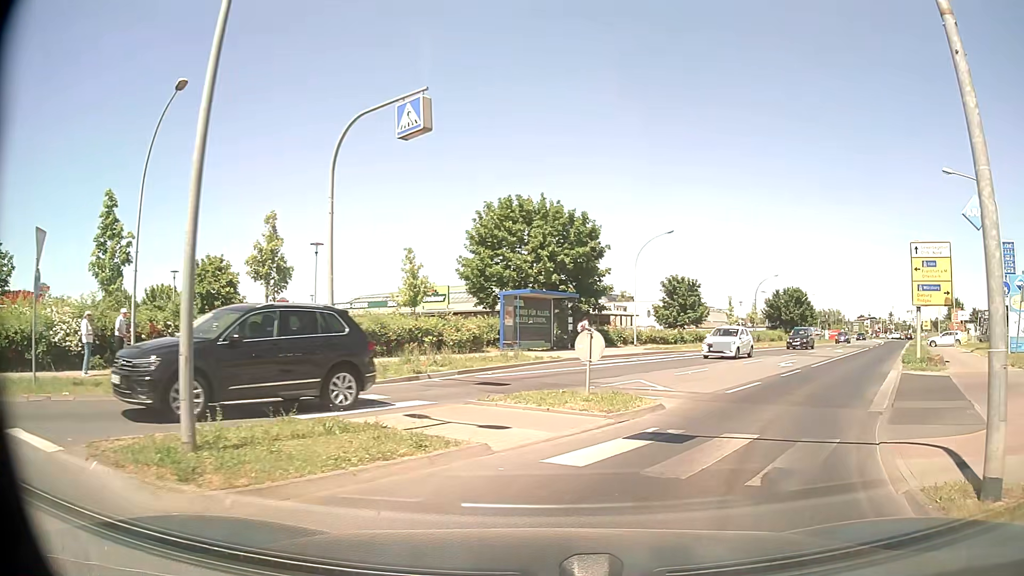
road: tertiary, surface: asphalt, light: Day
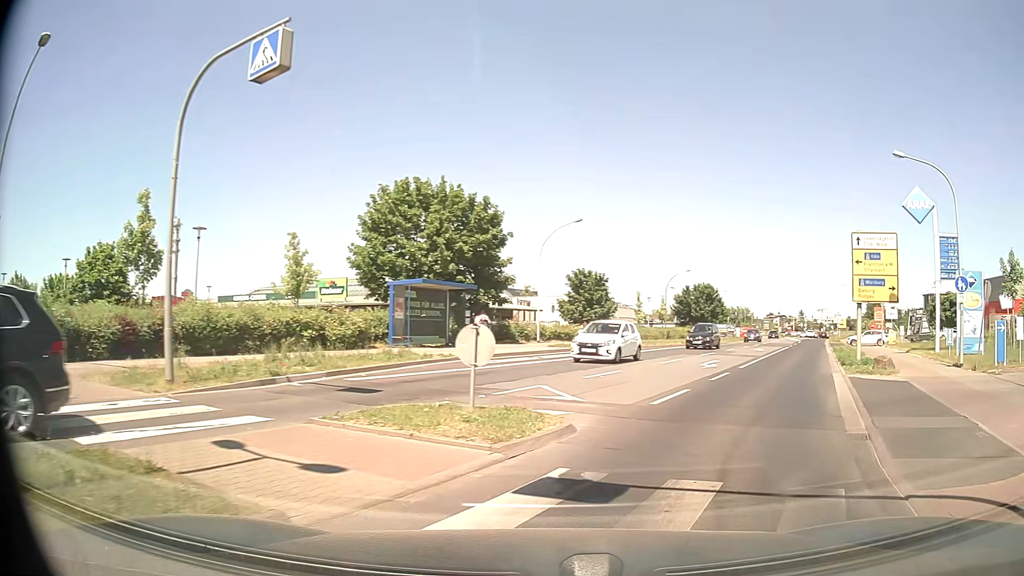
(+0.1, +3.2) m; +7°
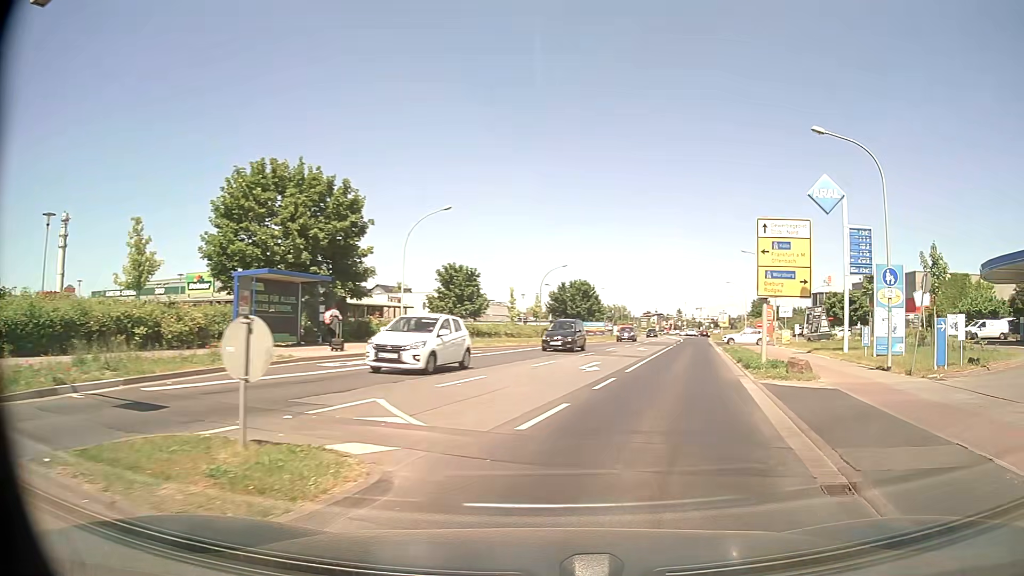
(+0.3, +3.5) m; +10°
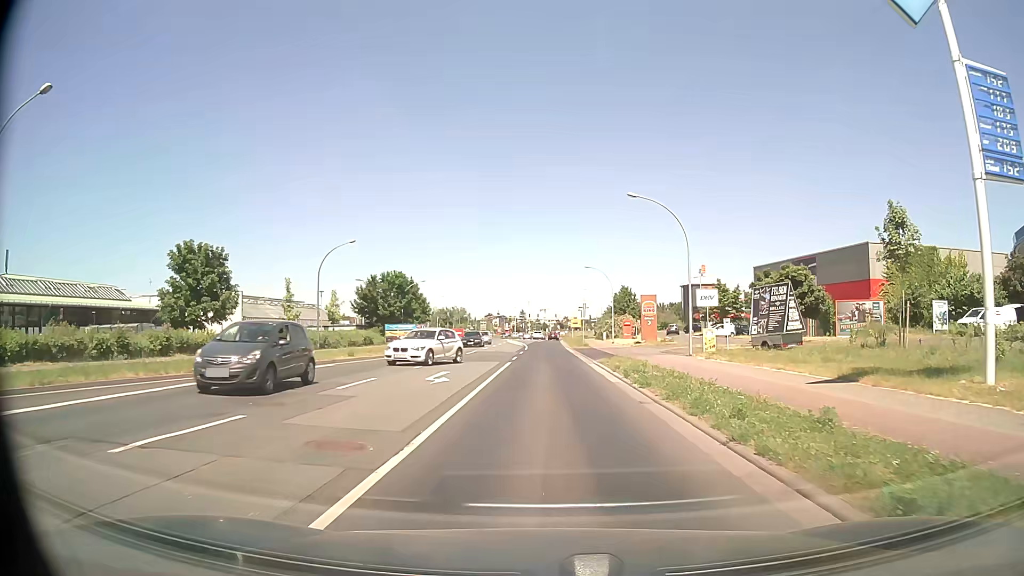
(+4.6, +23.4) m; +14°
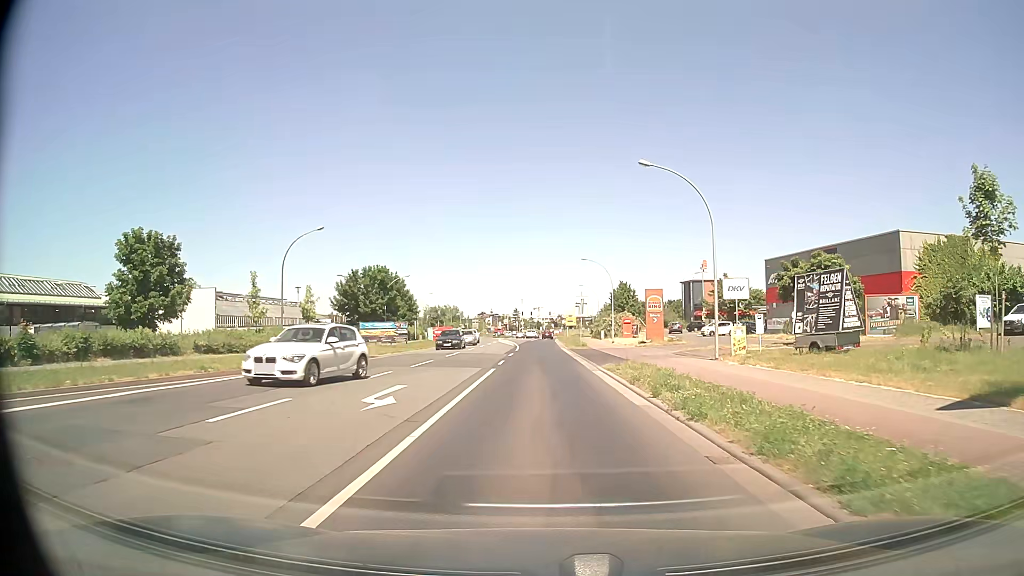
(0.0, +6.0) m; +1°
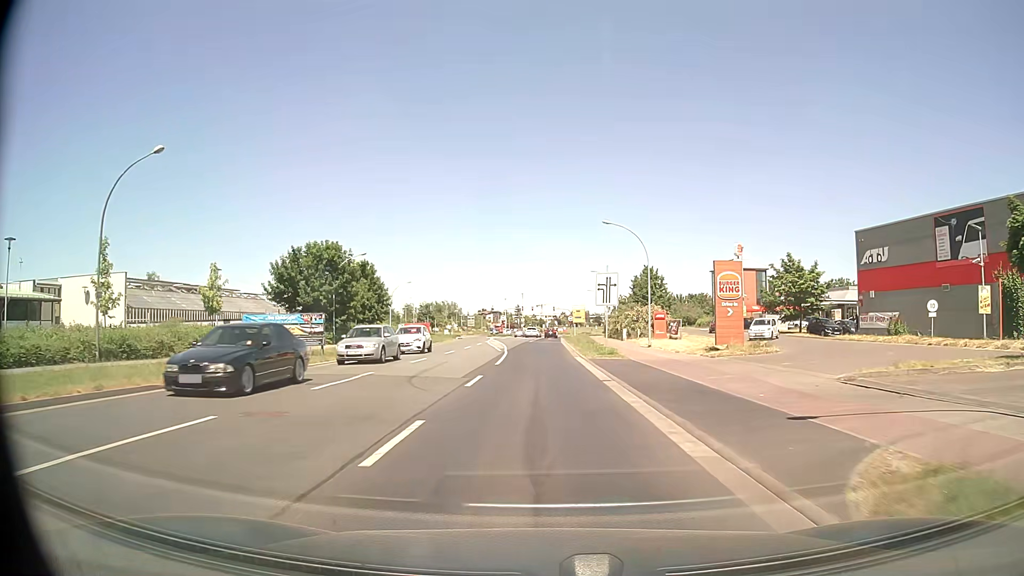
(-0.1, +20.4) m; 0°
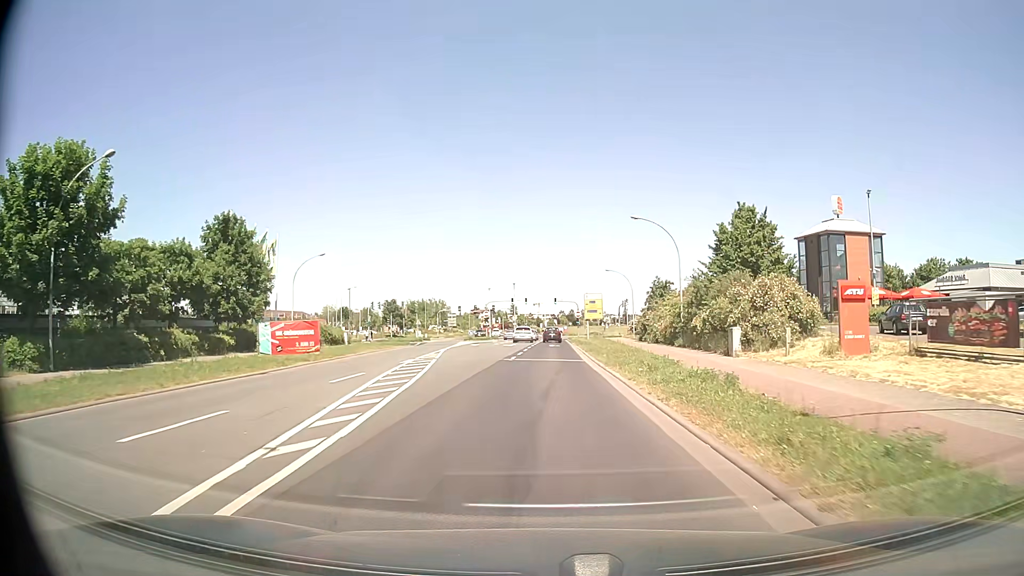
(-0.2, +36.2) m; 0°
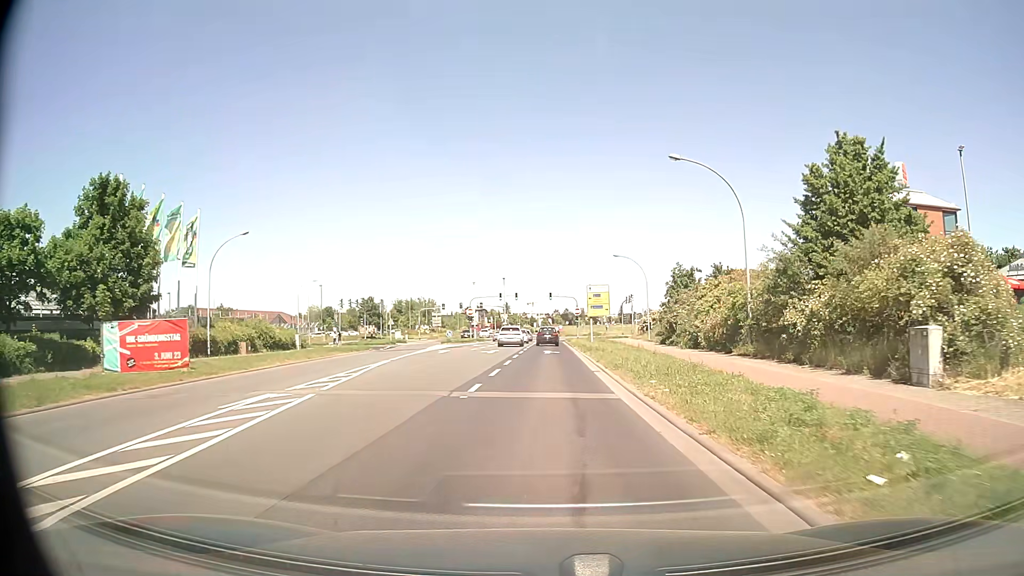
(0.0, +14.2) m; 0°
(0, +10) (0, +20) (0, +30) (0, +40) (+1, +50) (+1, +60) (+1, +70) (+1, +80) (+2, +90) (+10, +95) m
